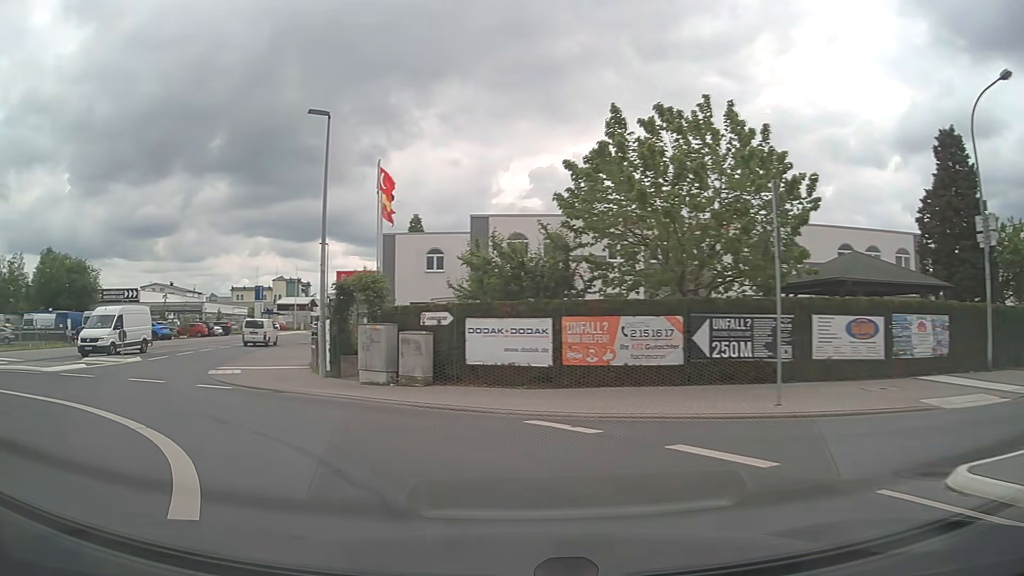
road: tertiary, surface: asphalt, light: Day
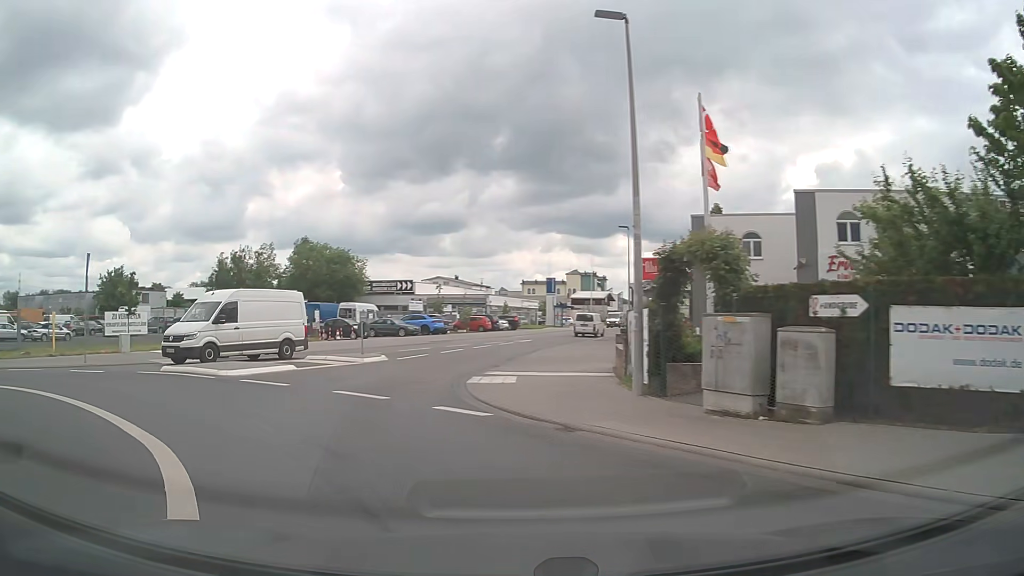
(-1.5, +6.5) m; -26°
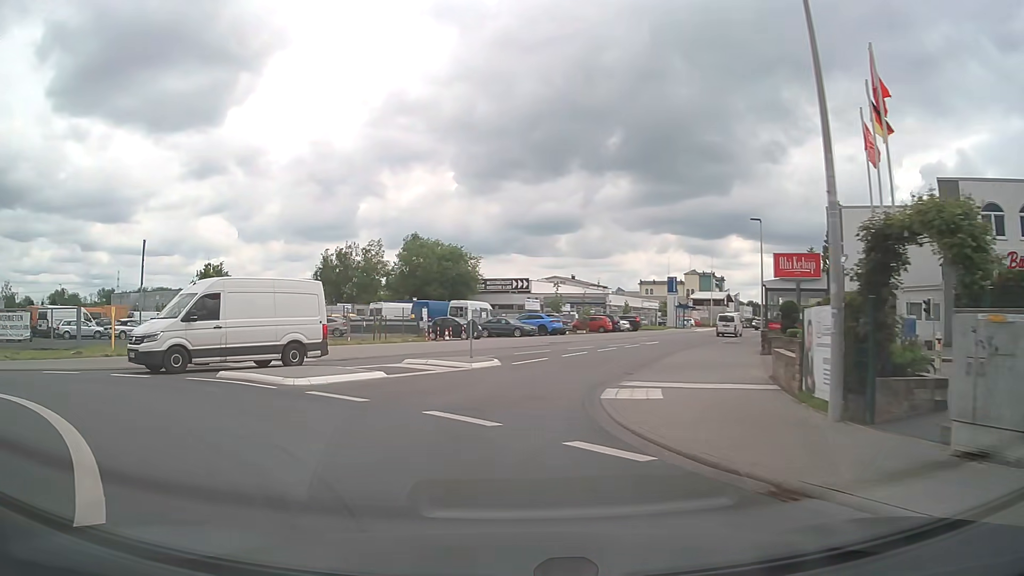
(-0.3, +3.7) m; -10°
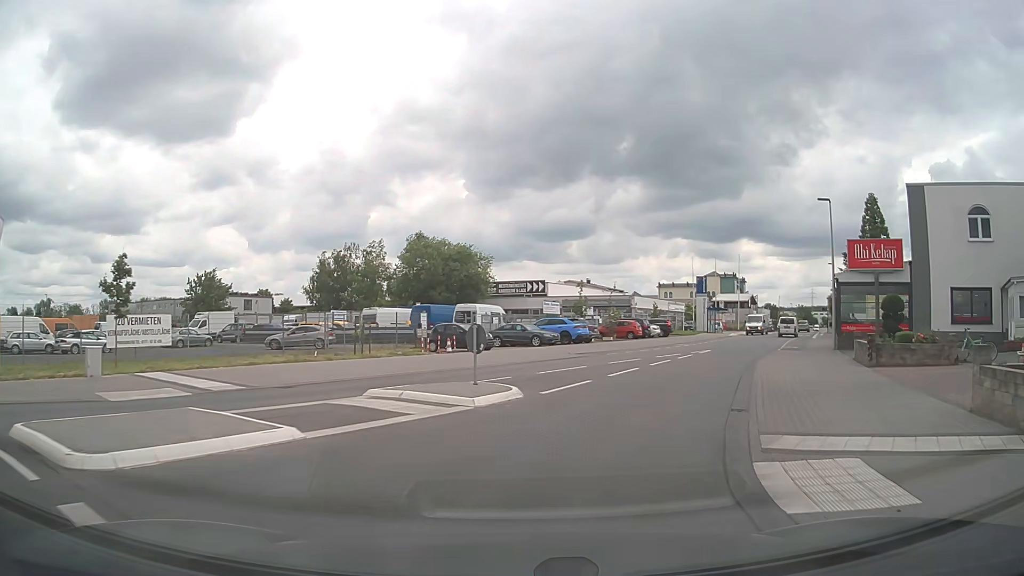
(-0.4, +8.1) m; -2°
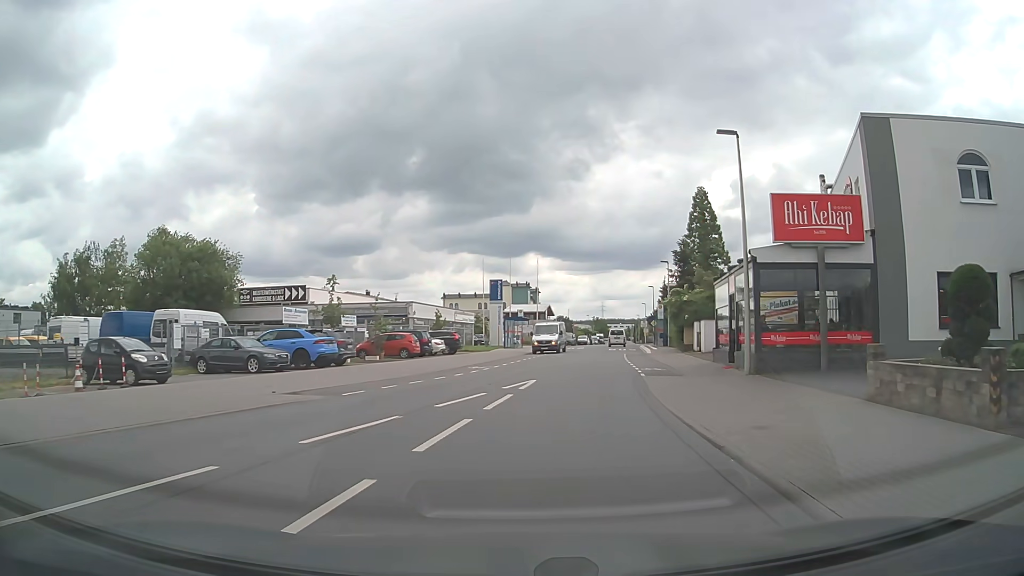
(+2.5, +14.6) m; +19°
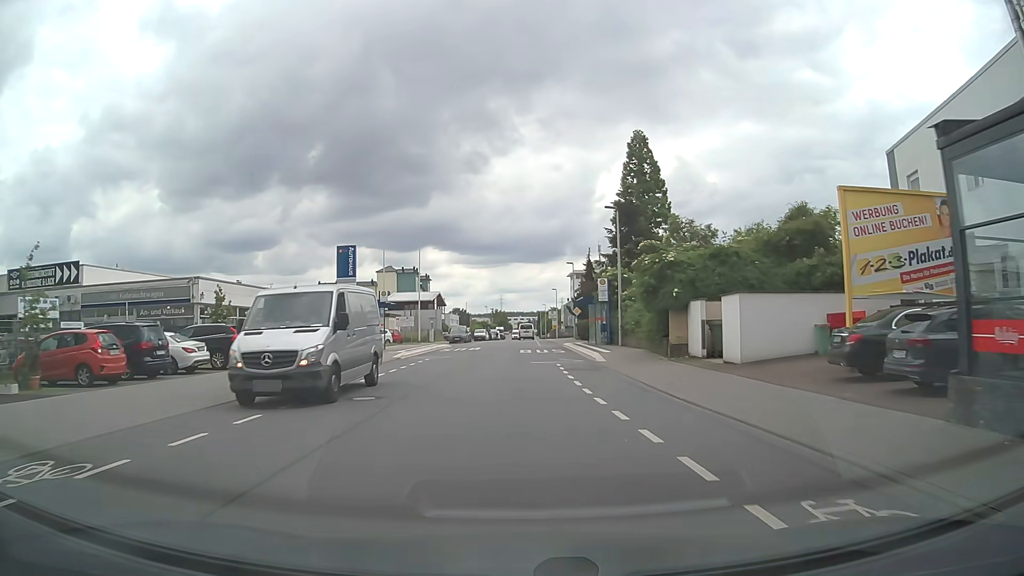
(+2.0, +23.2) m; +8°
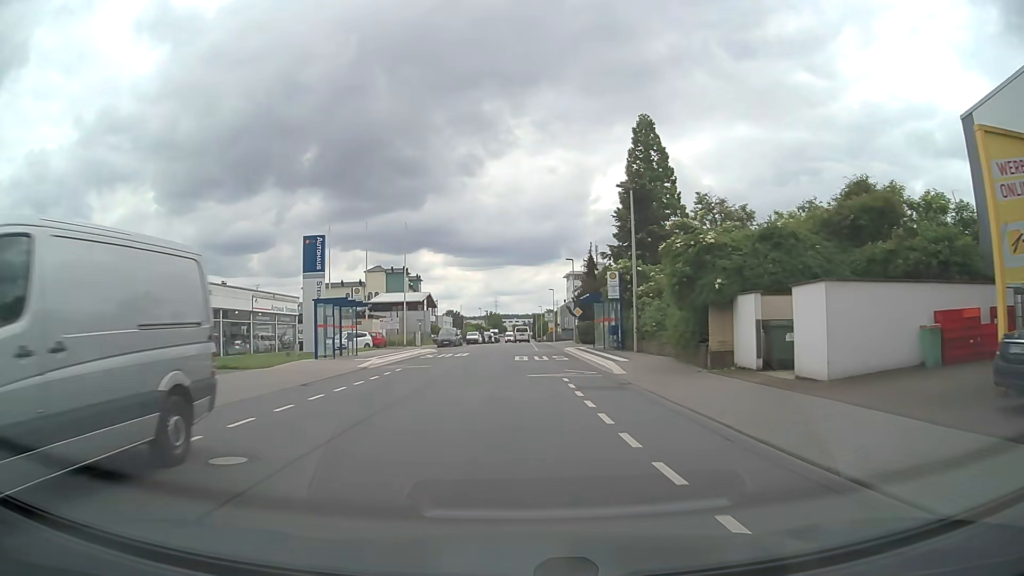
(+0.1, +6.1) m; +1°
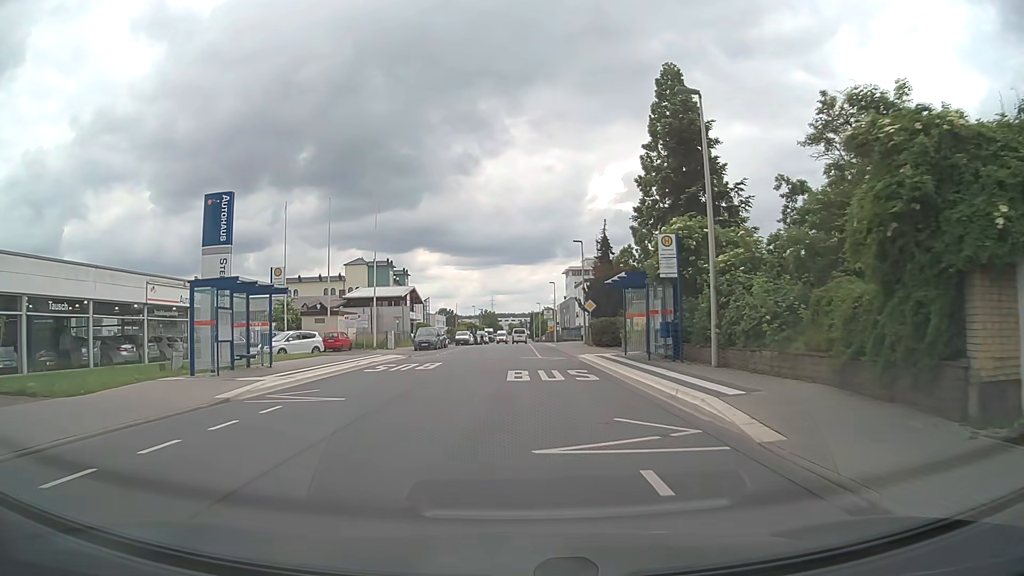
(+0.1, +12.5) m; 0°
(0, +10) (0, +20) (0, +30) (0, +40) (0, +50) (0, +60) (0, +70) (0, +80) (0, +90) (0, +100) m
